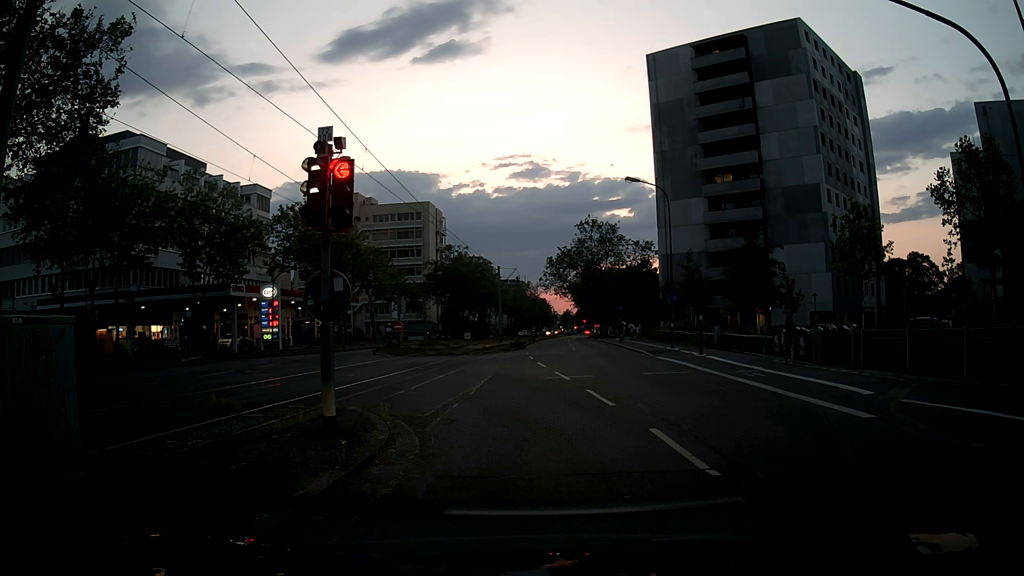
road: tertiary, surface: asphalt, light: Dusk
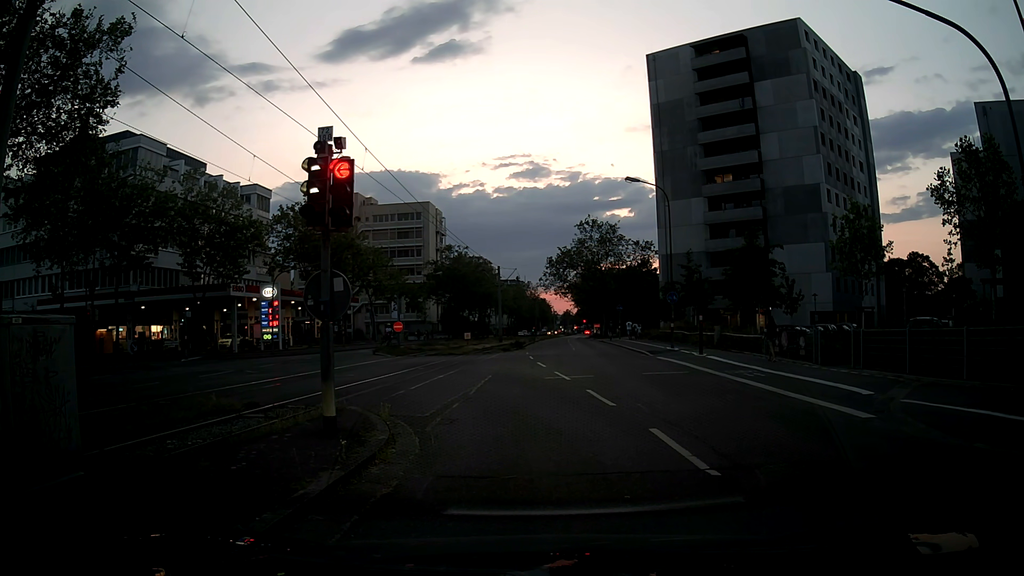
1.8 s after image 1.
(0.0, 0.0) m; 0°
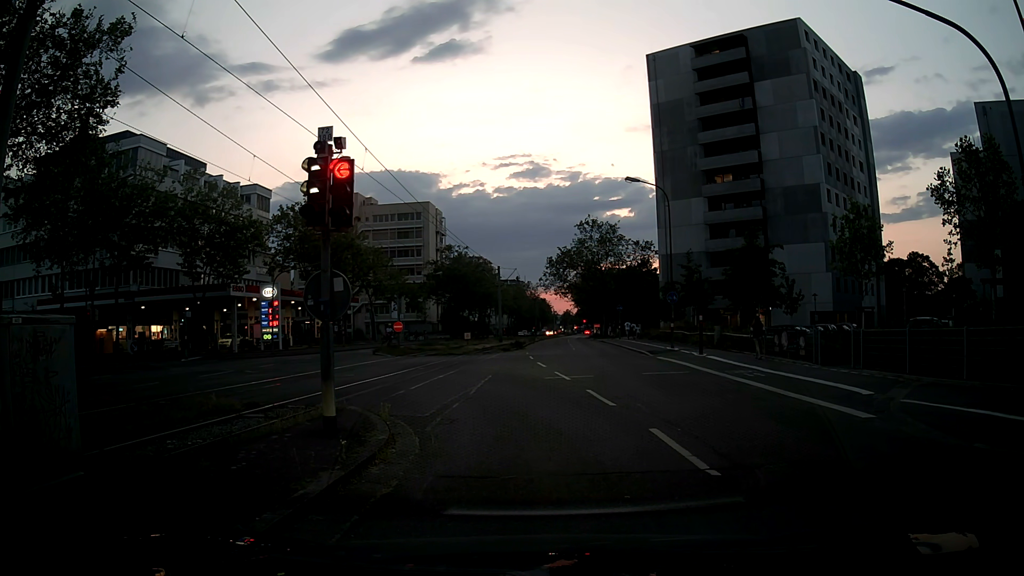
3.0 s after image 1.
(0.0, 0.0) m; 0°
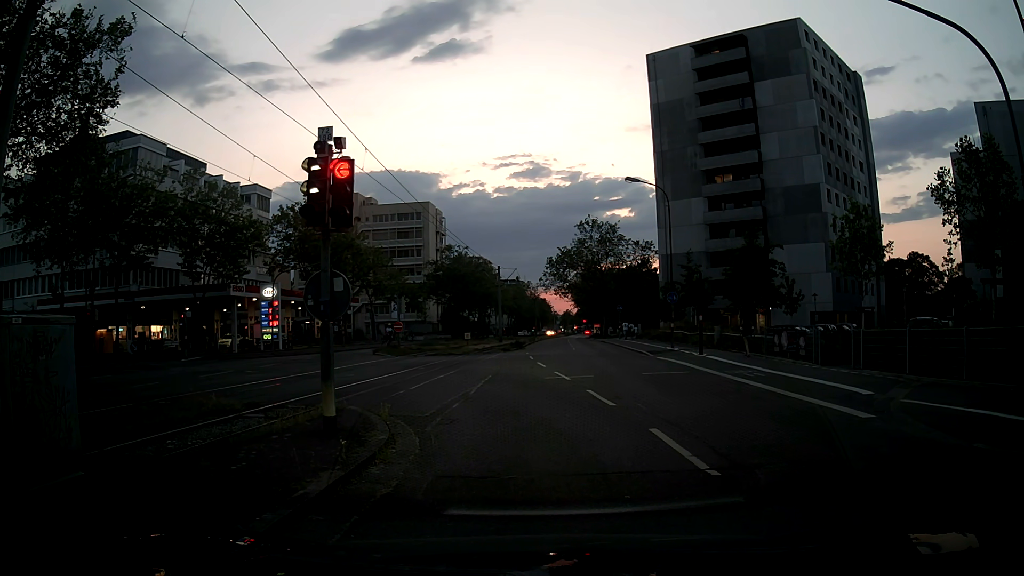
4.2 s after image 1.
(0.0, 0.0) m; 0°
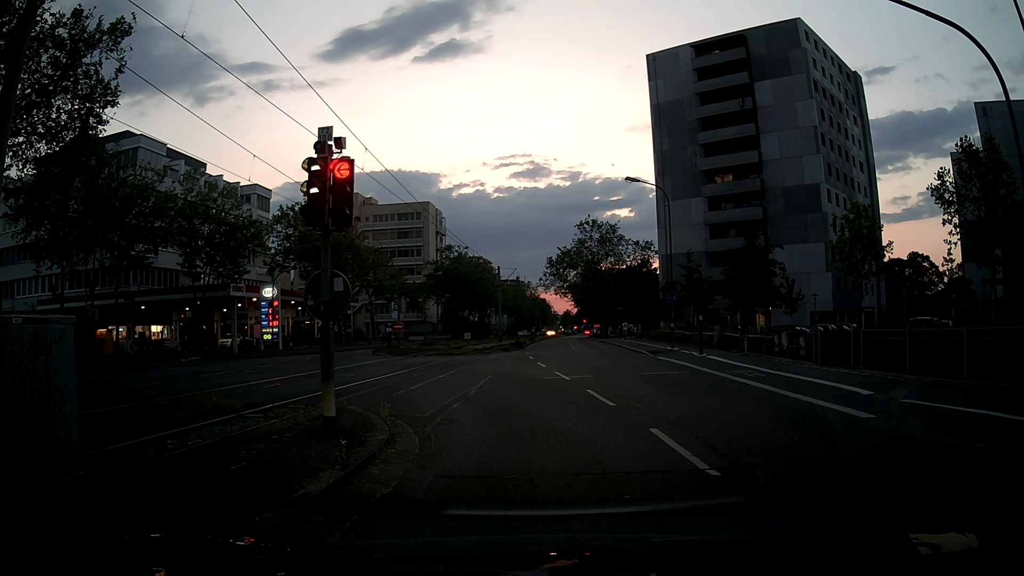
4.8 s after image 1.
(0.0, 0.0) m; 0°
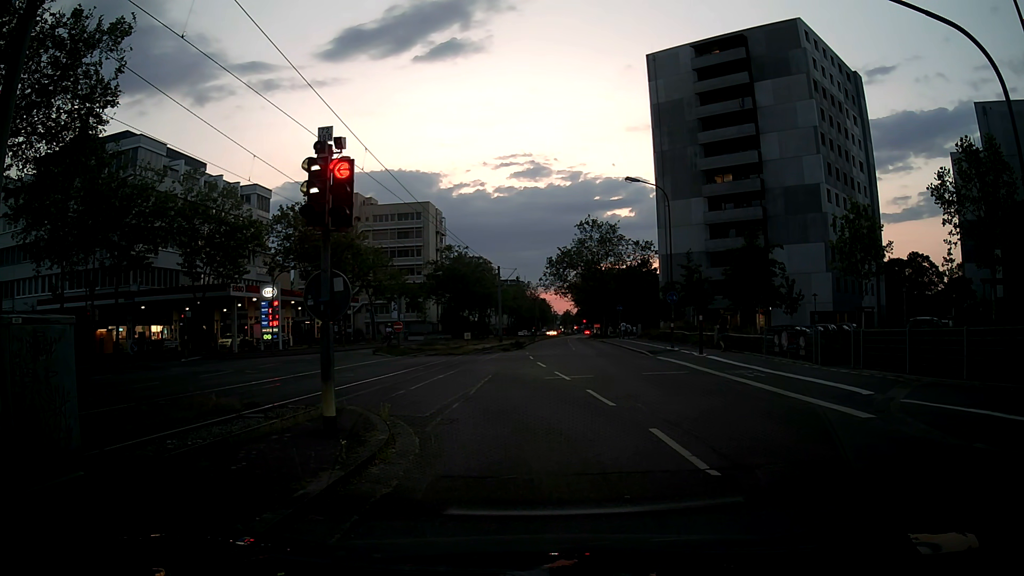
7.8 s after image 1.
(0.0, 0.0) m; 0°
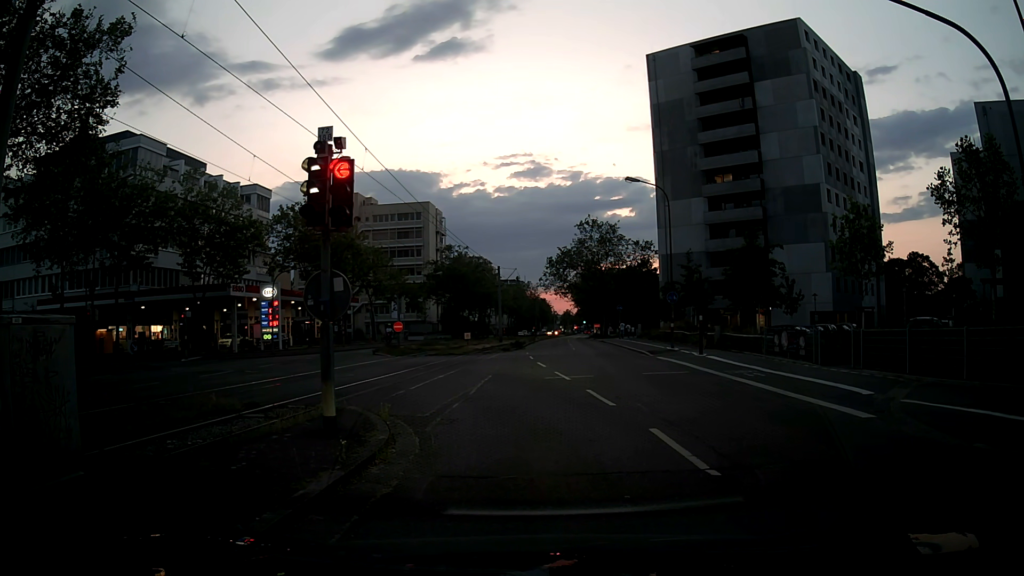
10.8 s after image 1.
(0.0, 0.0) m; 0°
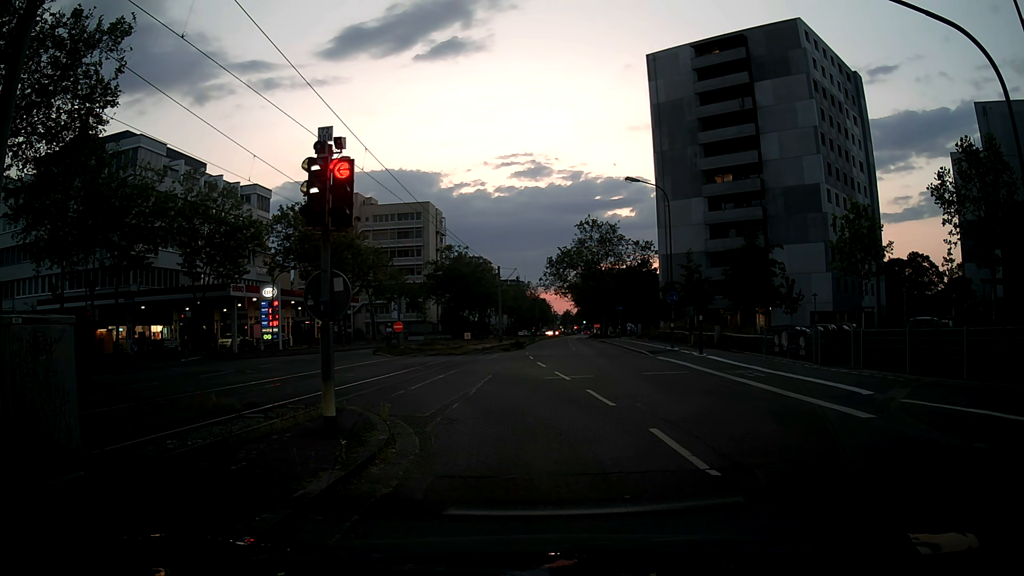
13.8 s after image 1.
(0.0, 0.0) m; 0°
